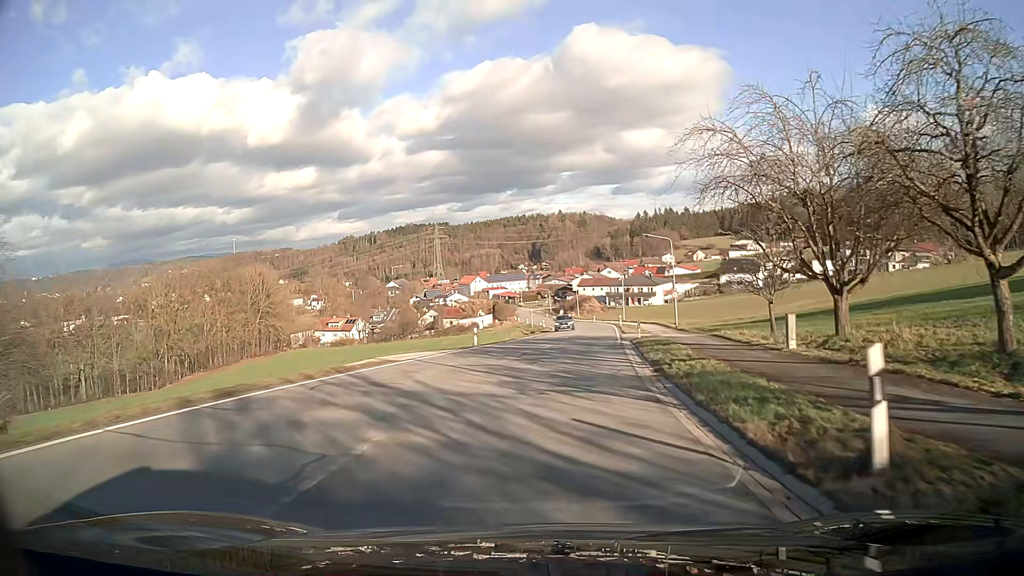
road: secondary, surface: asphalt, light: Day
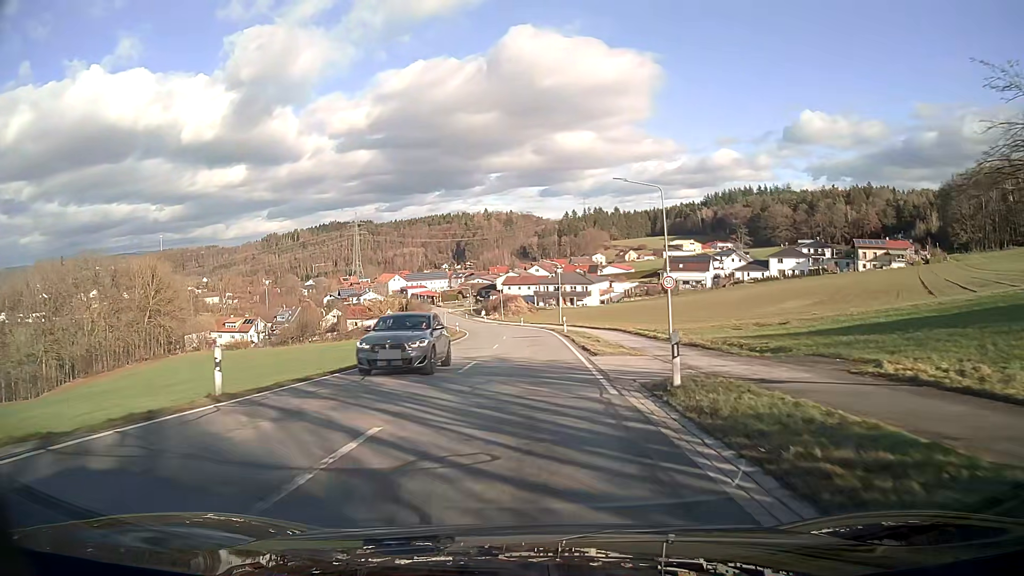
(+1.3, +22.8) m; +5°
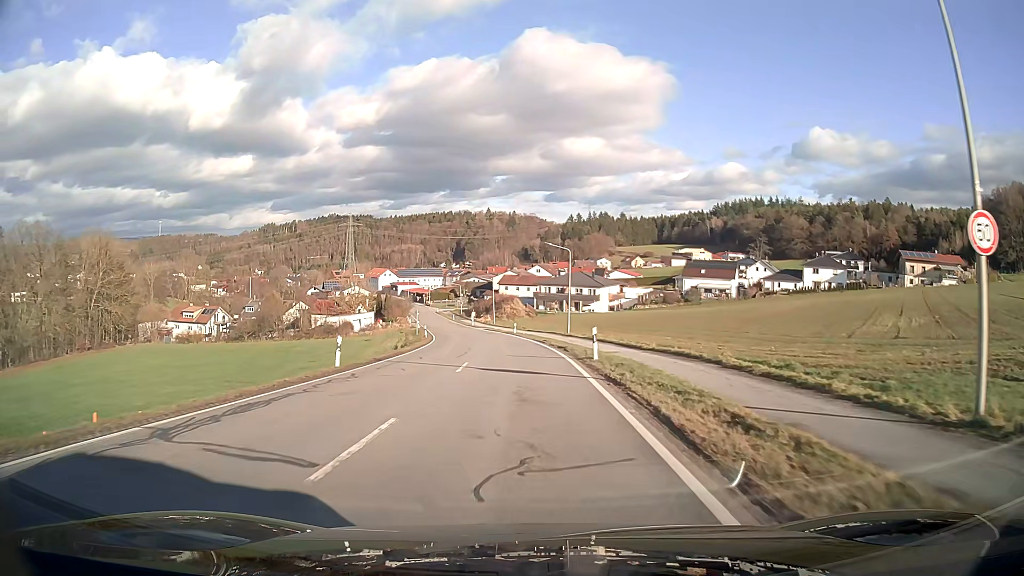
(-0.1, +22.9) m; -1°
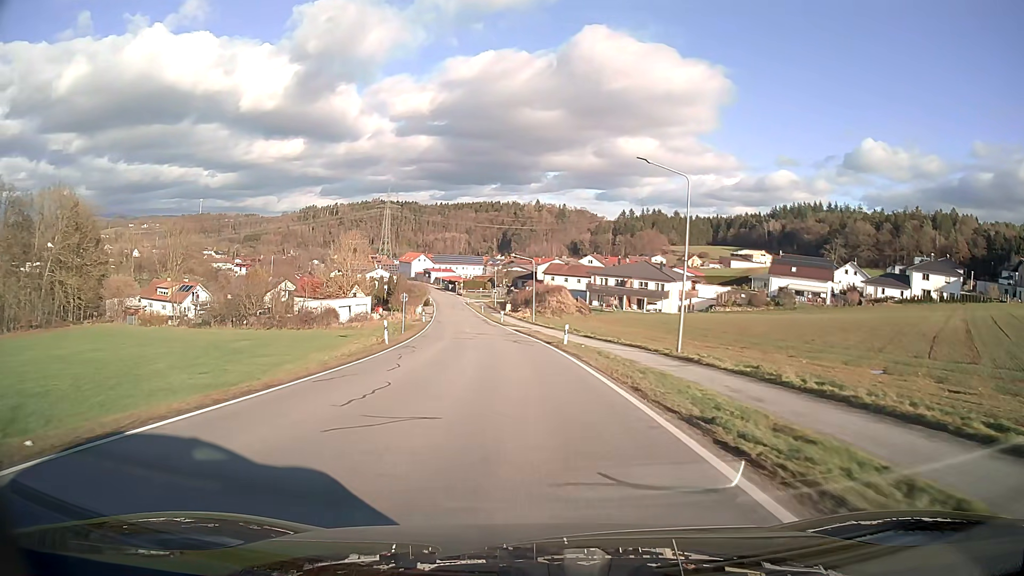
(-1.0, +30.4) m; -4°
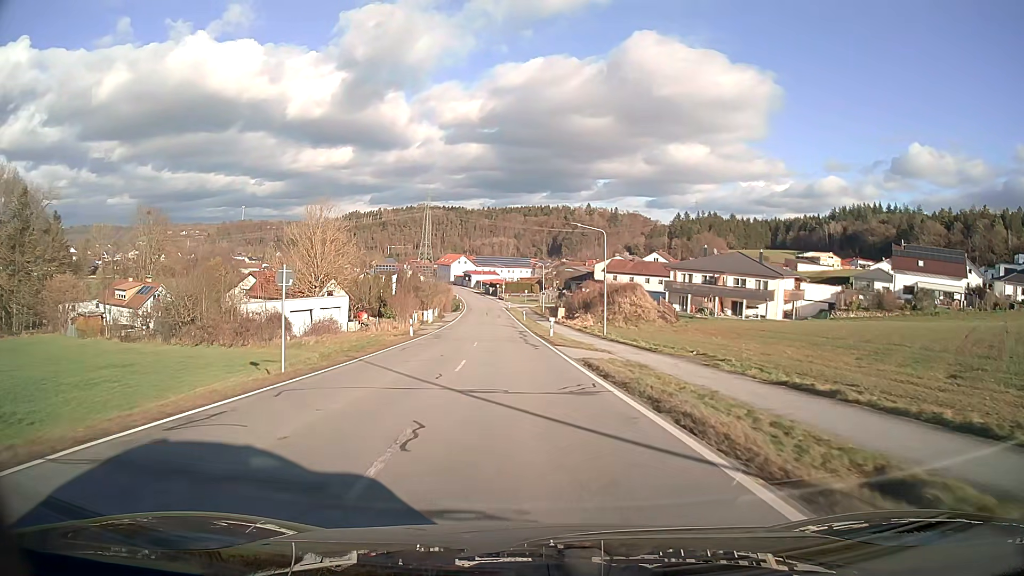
(-1.1, +30.6) m; -4°
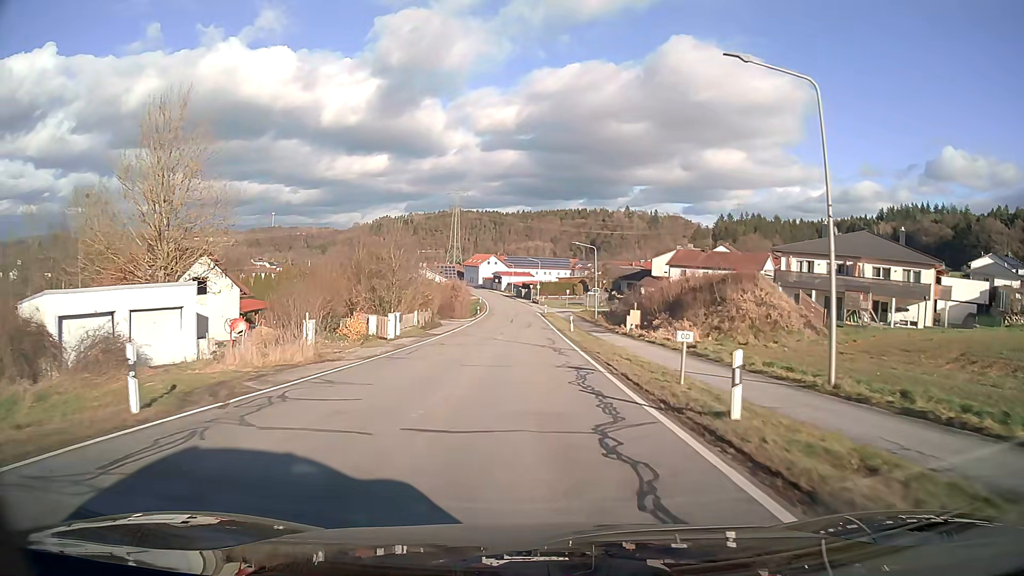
(-0.9, +30.4) m; -3°
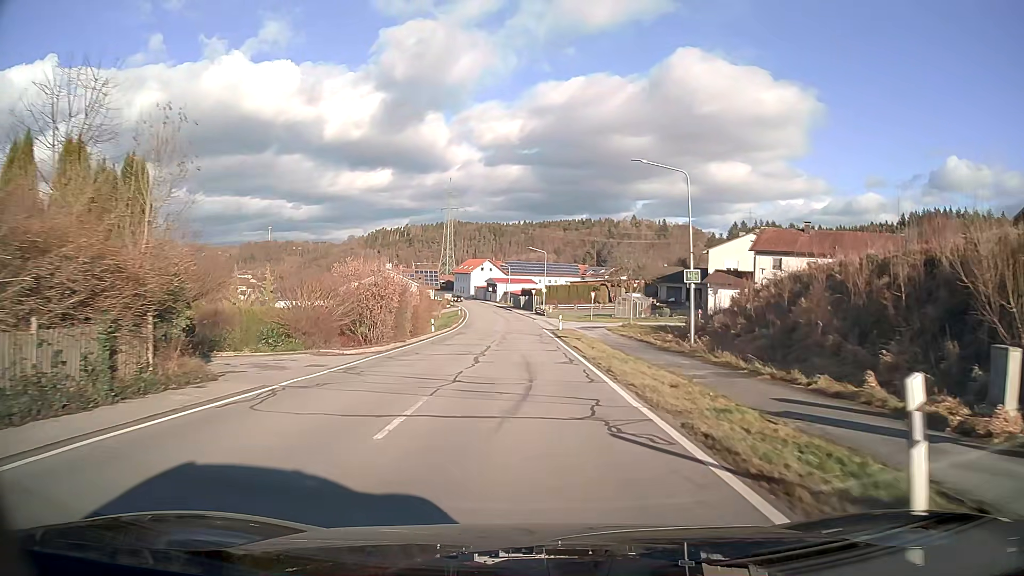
(0.0, +37.9) m; 0°
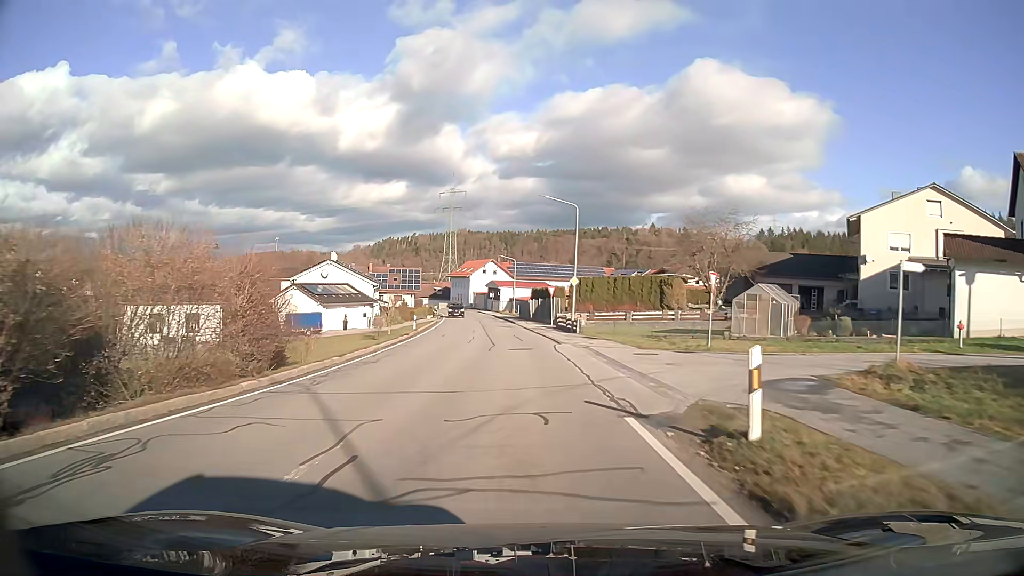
(-0.3, +38.0) m; -1°
